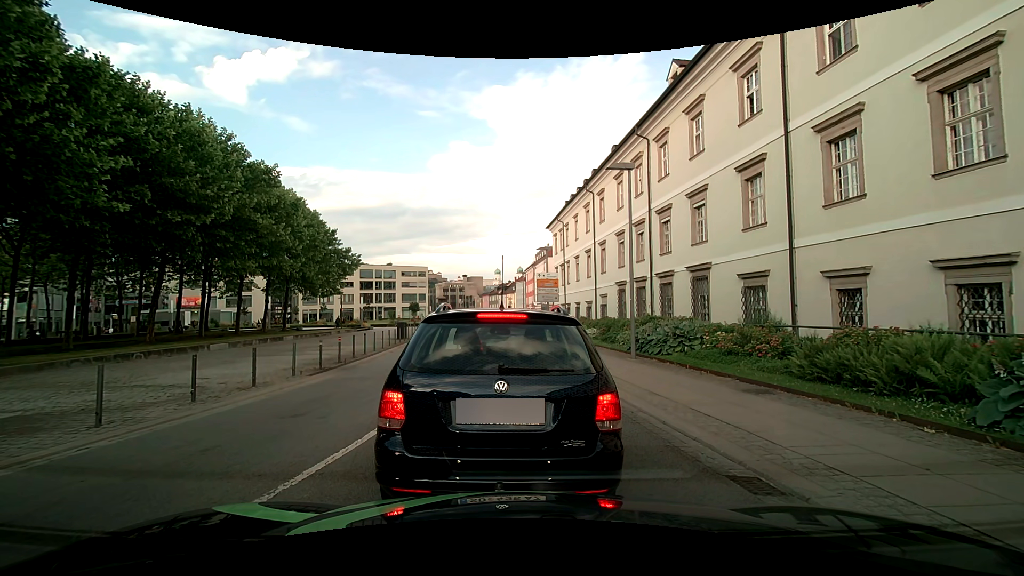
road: tertiary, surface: asphalt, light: Day
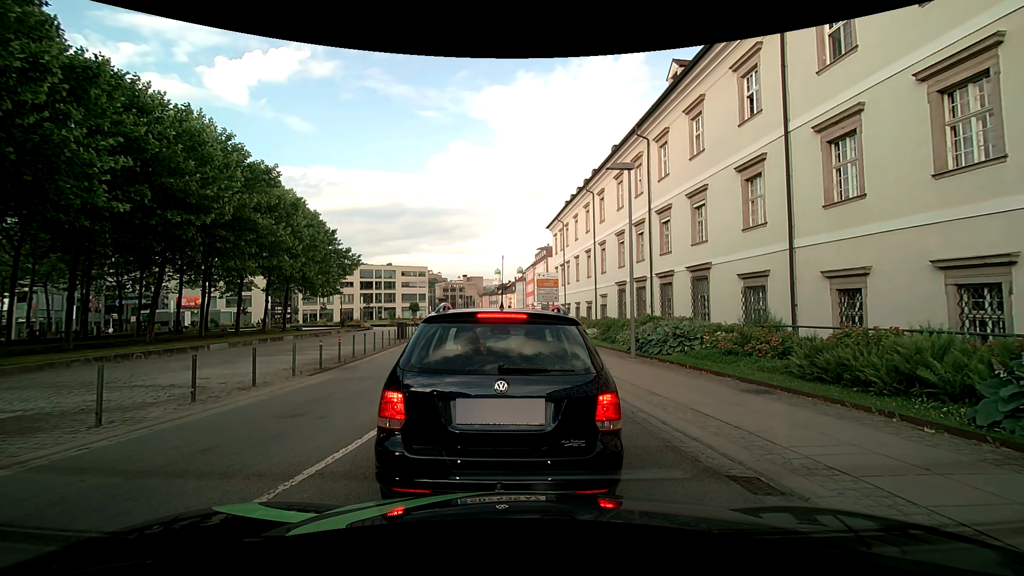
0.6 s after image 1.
(0.0, 0.0) m; 0°
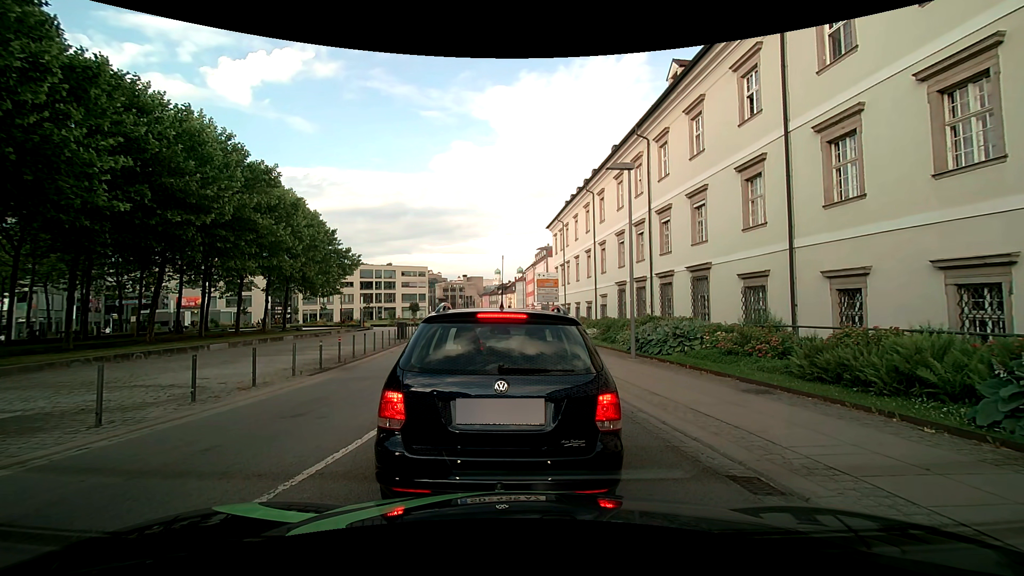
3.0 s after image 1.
(0.0, 0.0) m; 0°
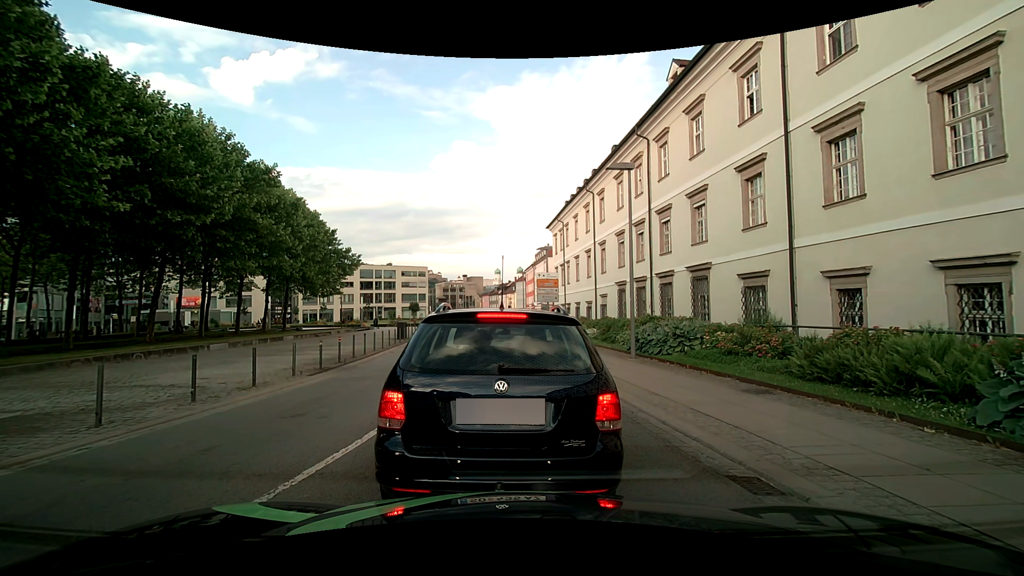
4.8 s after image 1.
(0.0, 0.0) m; 0°
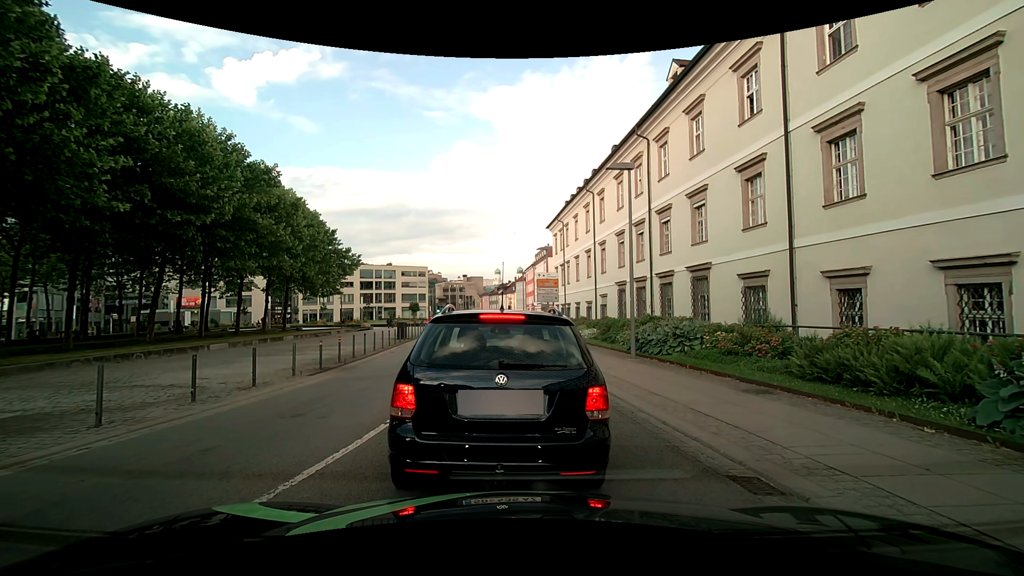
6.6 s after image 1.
(0.0, 0.0) m; 0°
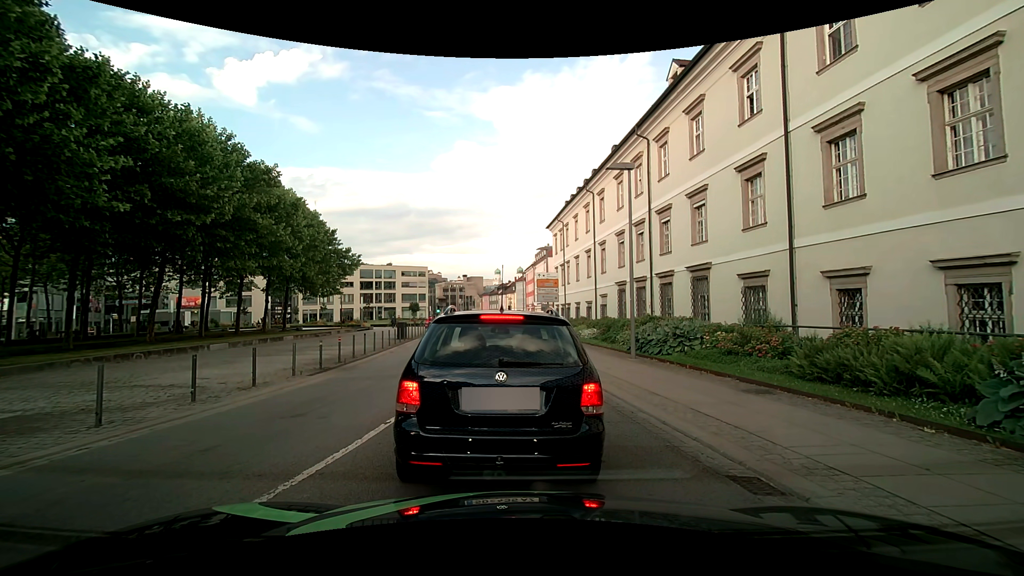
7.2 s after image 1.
(0.0, 0.0) m; 0°
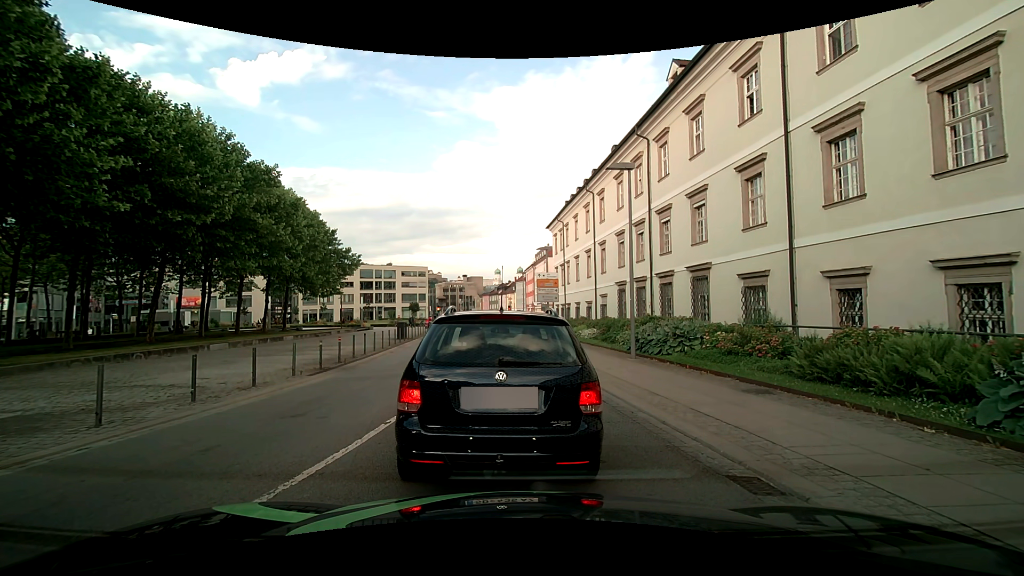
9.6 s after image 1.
(0.0, 0.0) m; 0°
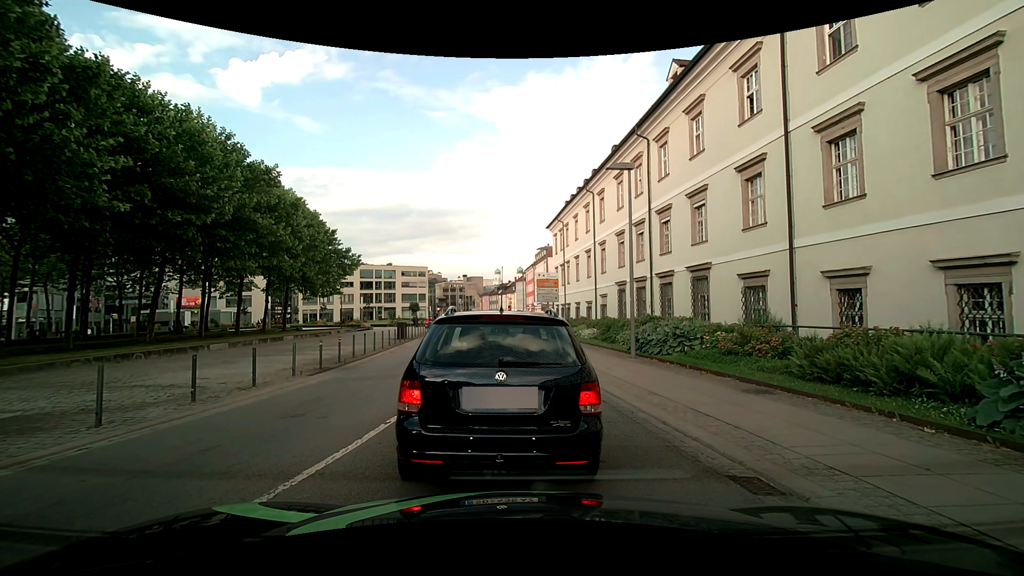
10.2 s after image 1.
(0.0, 0.0) m; 0°
